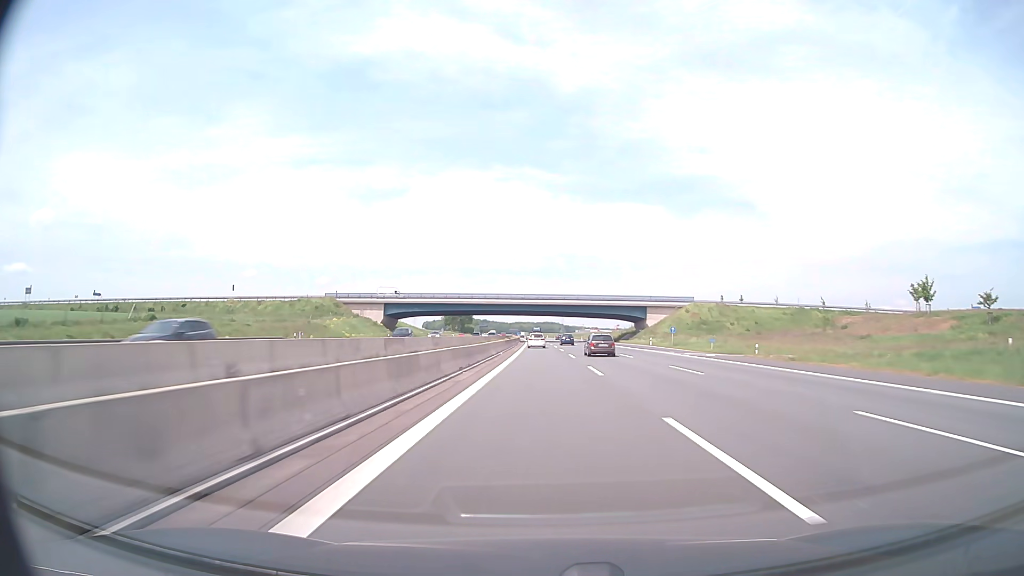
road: motorway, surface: asphalt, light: Day
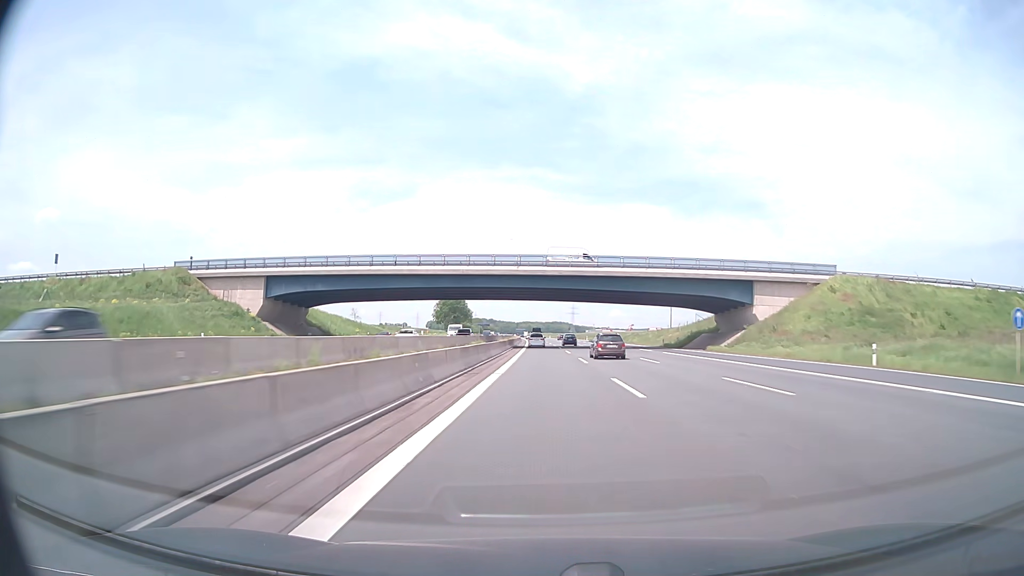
(-0.5, +61.8) m; -1°
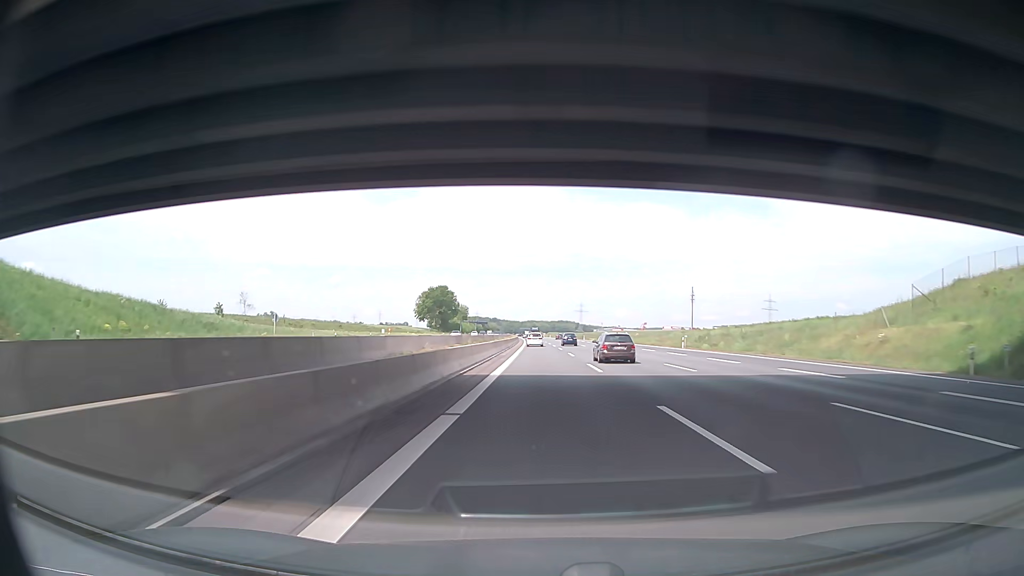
(-0.3, +61.9) m; 0°
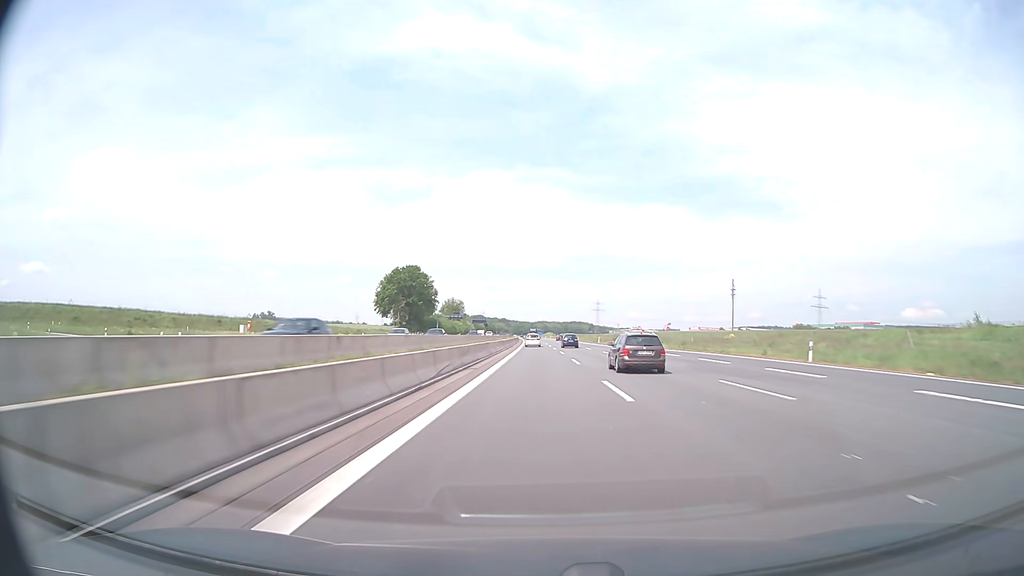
(-0.4, +82.4) m; -1°
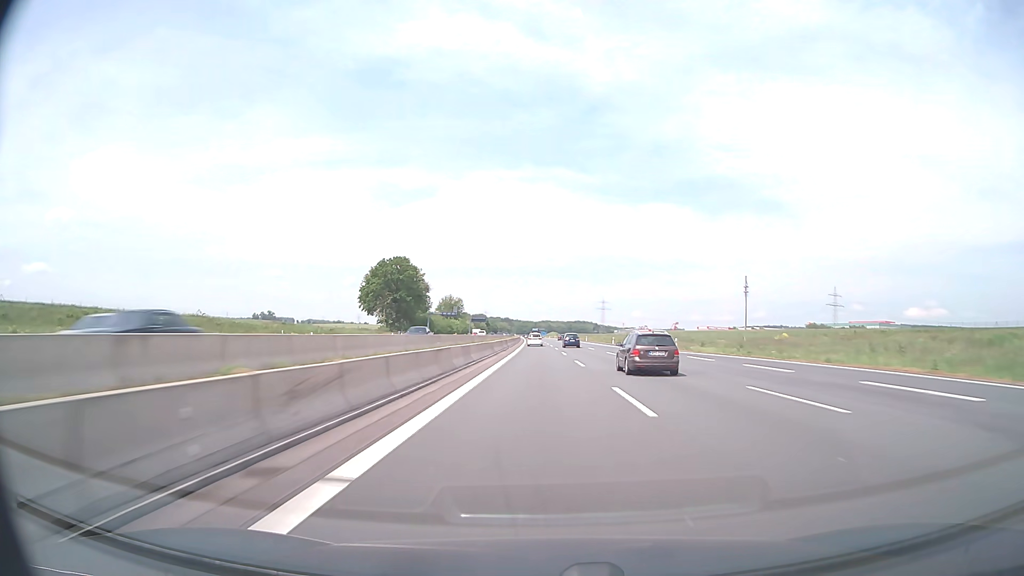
(-0.1, +20.6) m; 0°
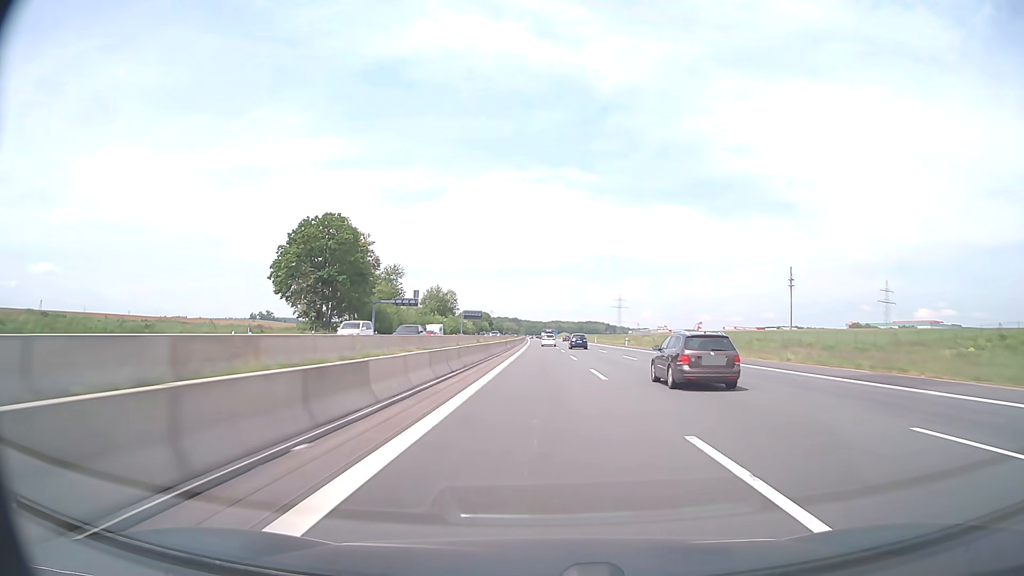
(-0.5, +61.9) m; -1°
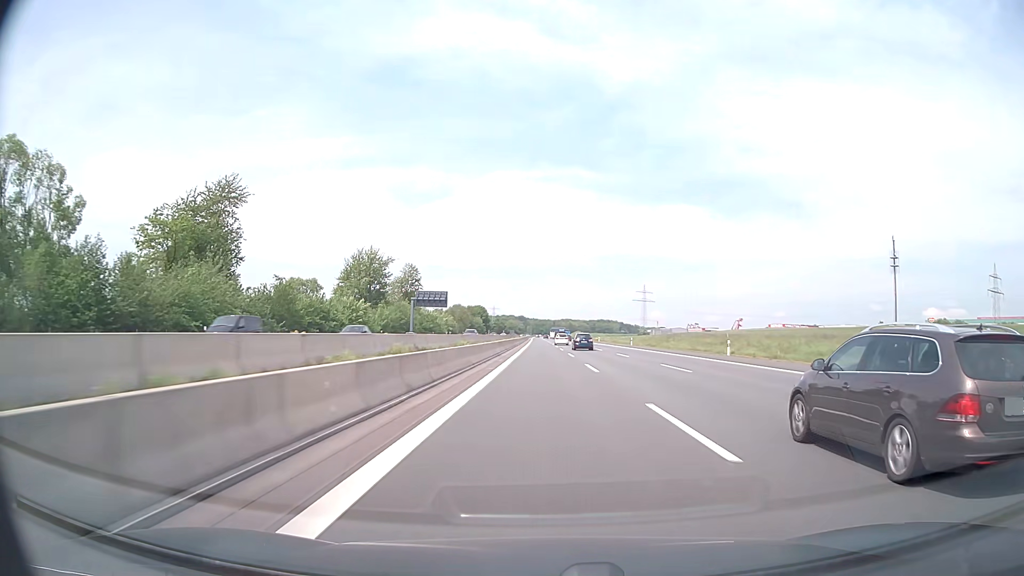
(-0.8, +103.1) m; -1°
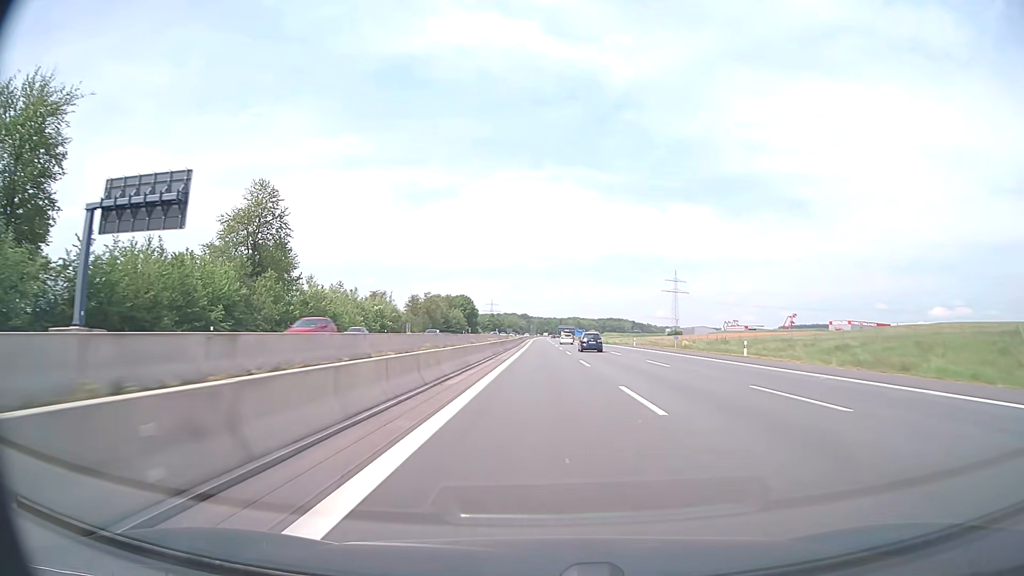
(-0.5, +103.1) m; 0°
(0, +10) (0, +20) (0, +30) (0, +40) (0, +50) (0, +60) (0, +70) (0, +80) (0, +90) (0, +100) m
